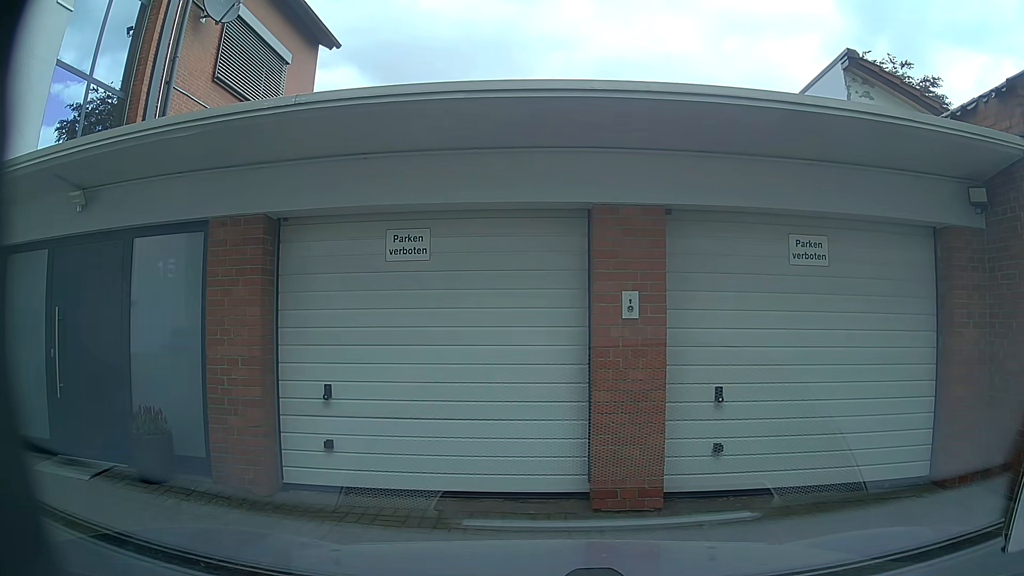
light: Day
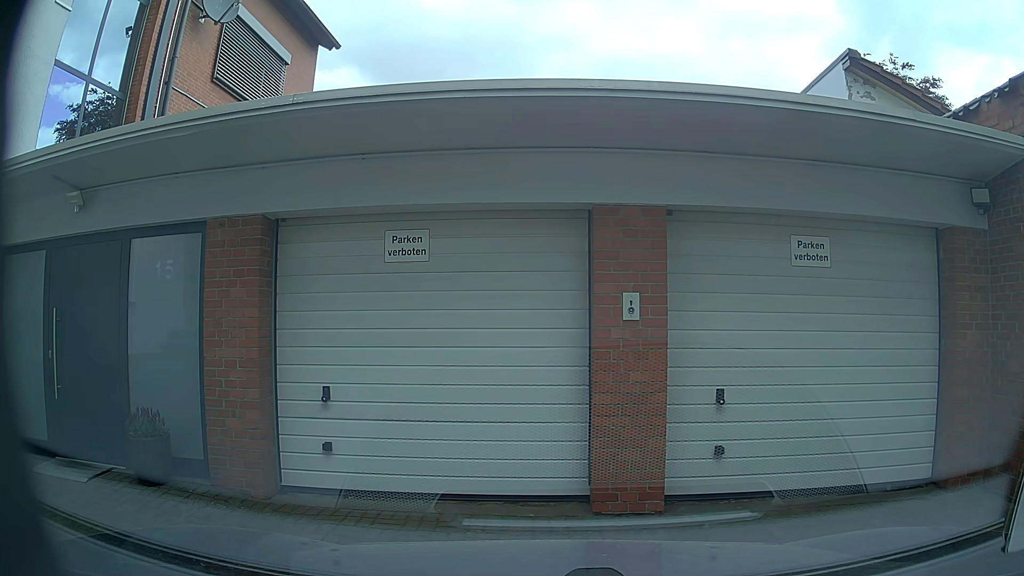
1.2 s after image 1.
(0.0, +0.1) m; 0°
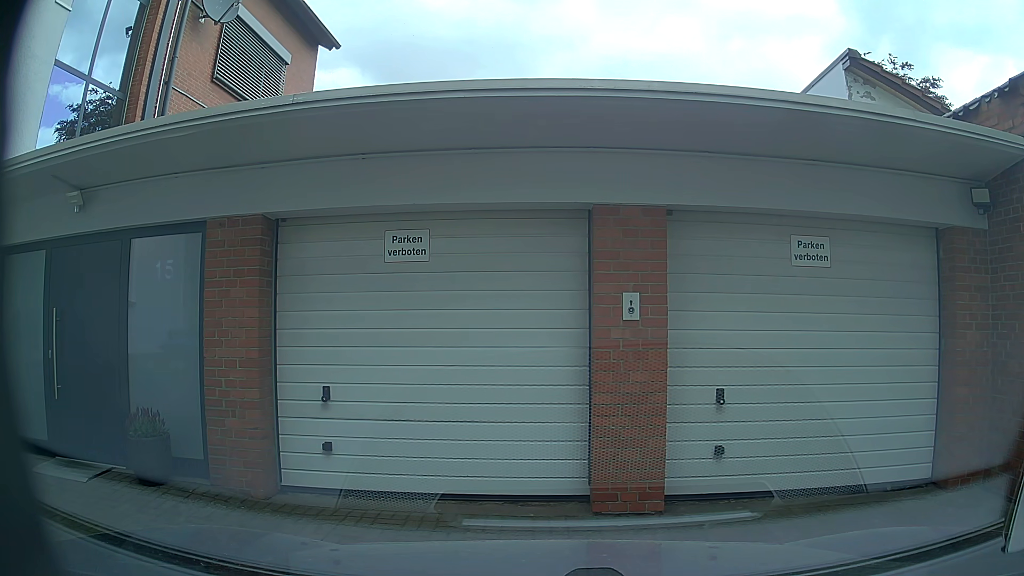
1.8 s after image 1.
(0.0, 0.0) m; 0°
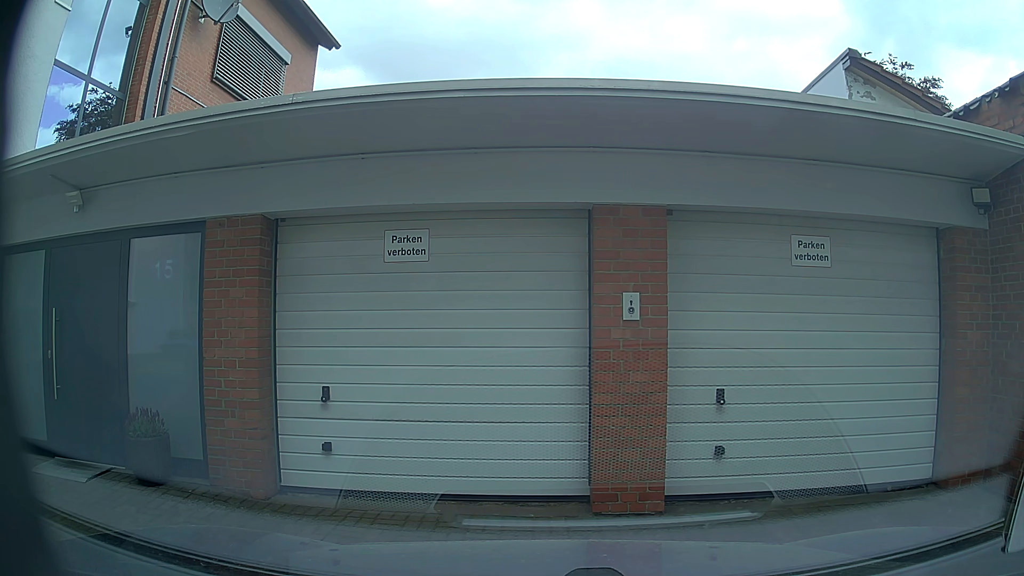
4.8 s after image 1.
(0.0, +0.1) m; 0°
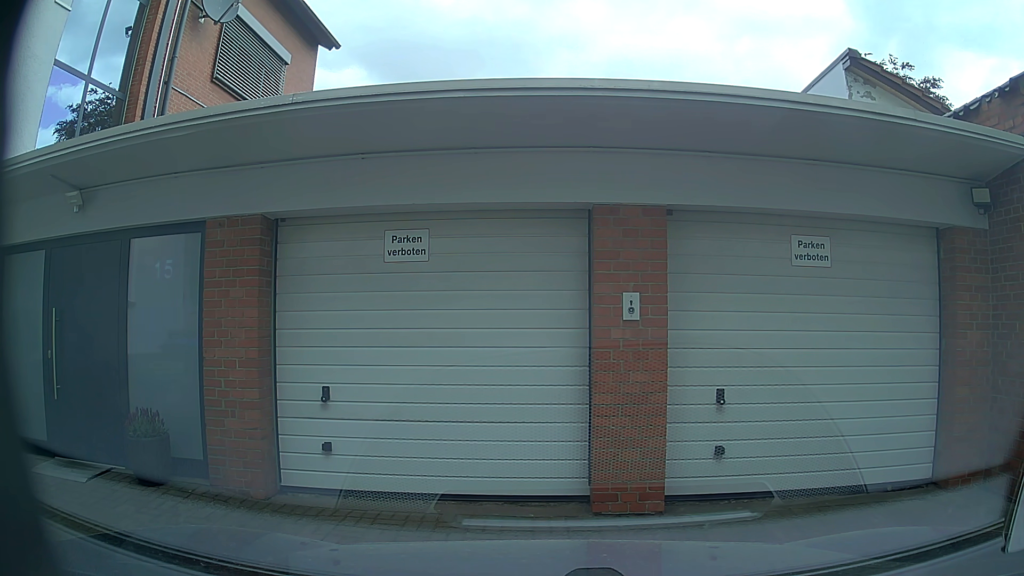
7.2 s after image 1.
(0.0, 0.0) m; 0°
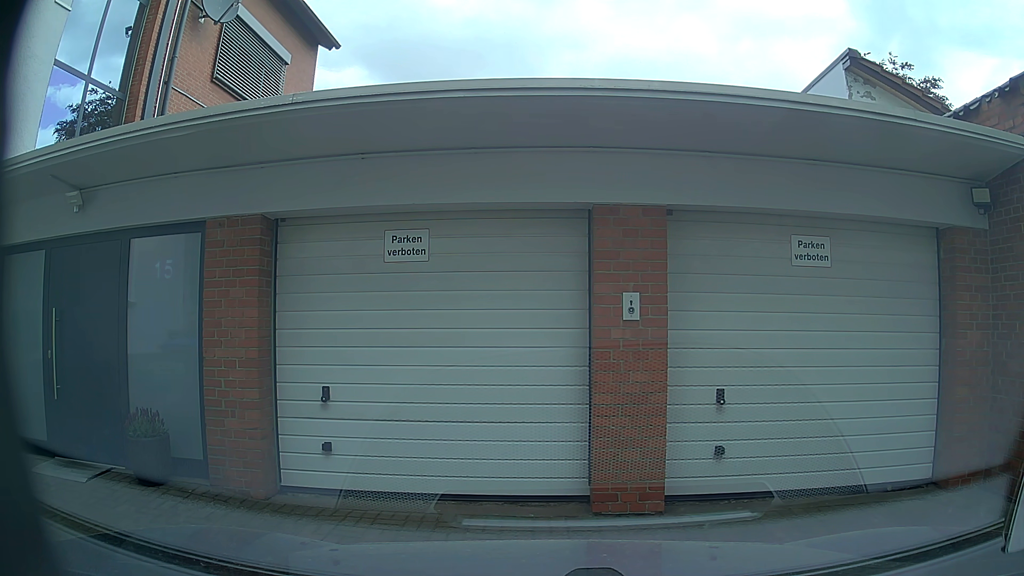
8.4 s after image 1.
(0.0, 0.0) m; 0°
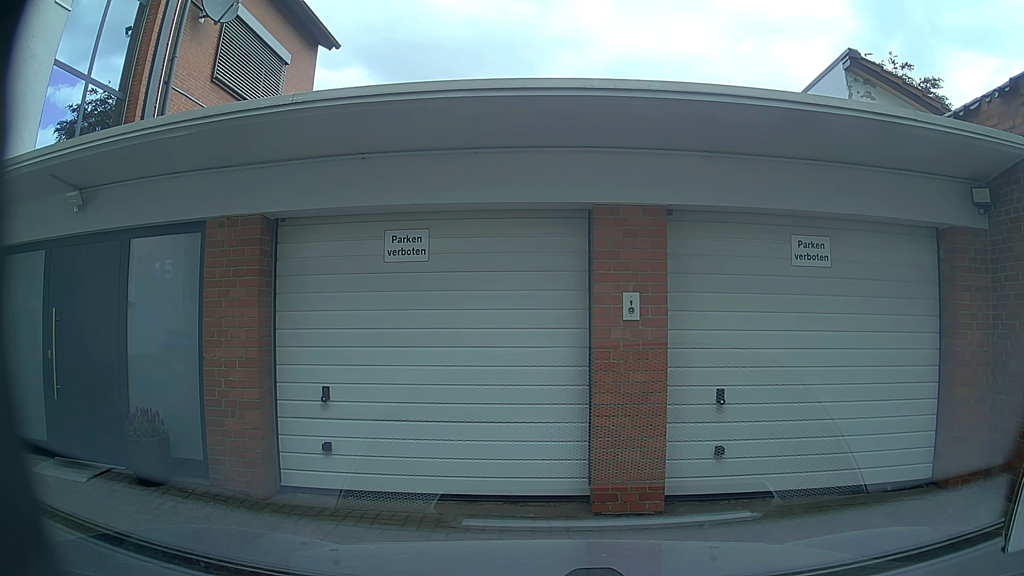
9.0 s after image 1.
(0.0, 0.0) m; 0°
